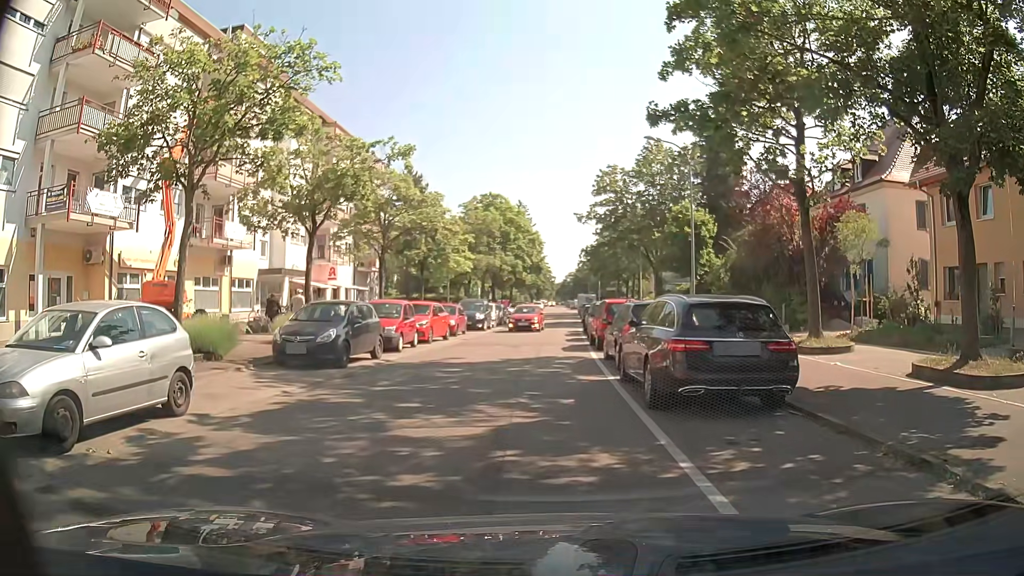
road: residential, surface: asphalt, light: Day
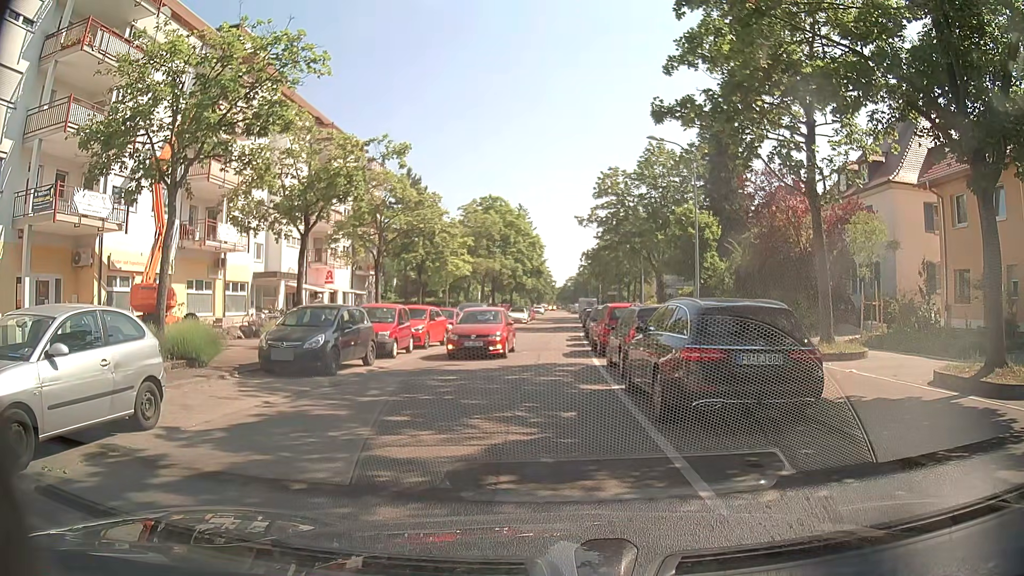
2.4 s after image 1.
(0.0, +0.8) m; 0°
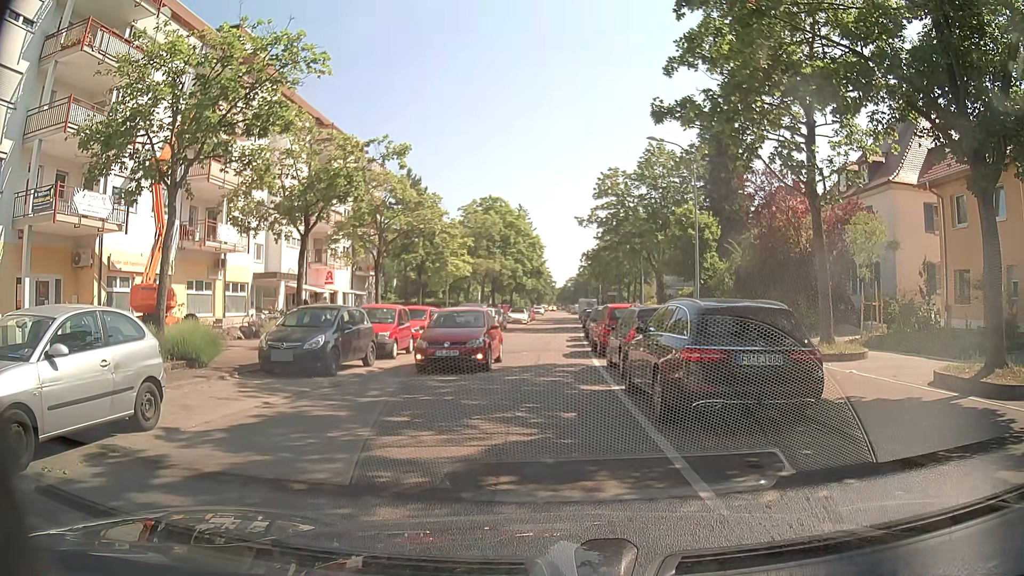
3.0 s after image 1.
(0.0, 0.0) m; 0°
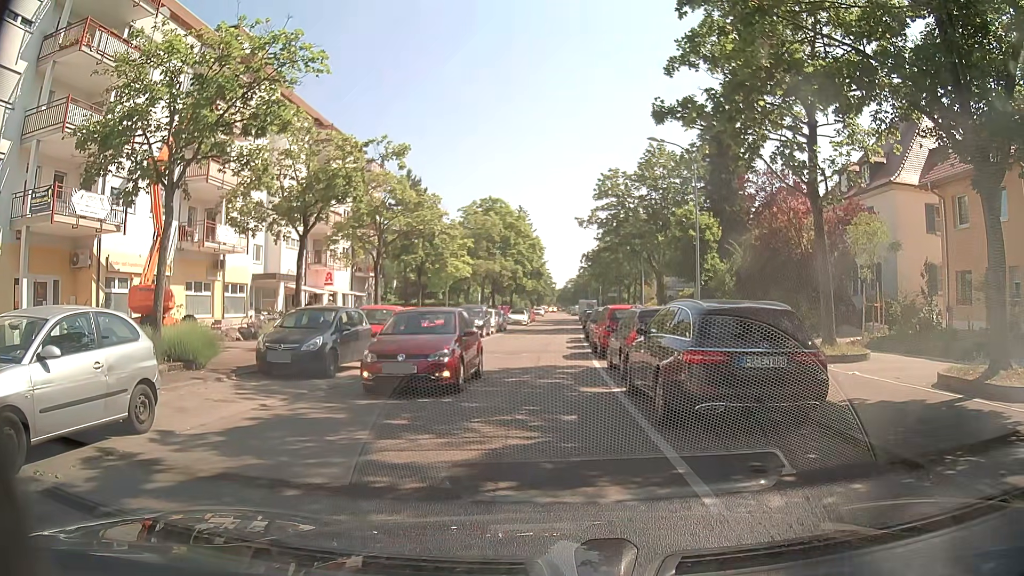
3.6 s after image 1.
(0.0, +0.1) m; 0°
